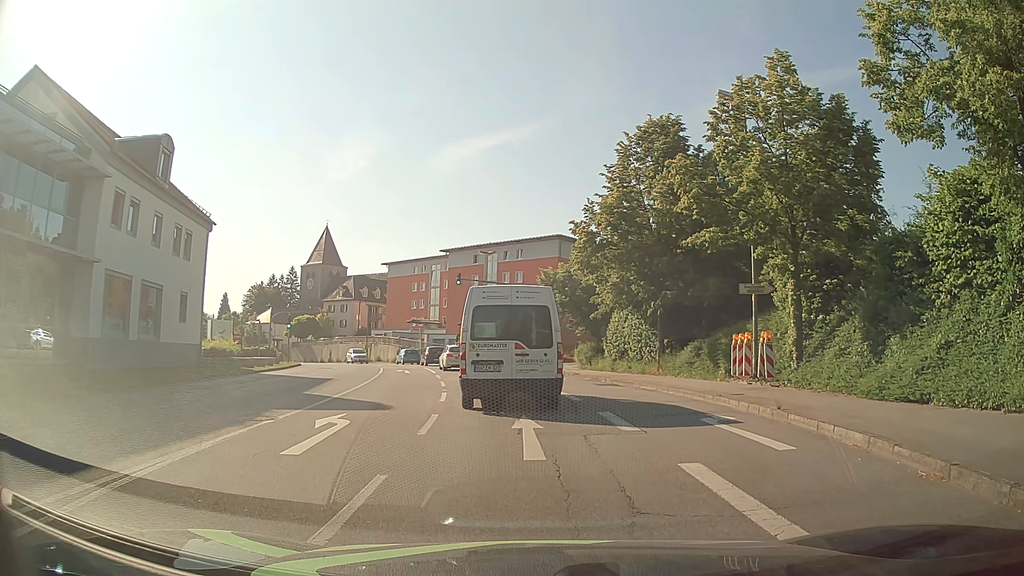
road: tertiary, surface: asphalt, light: Day
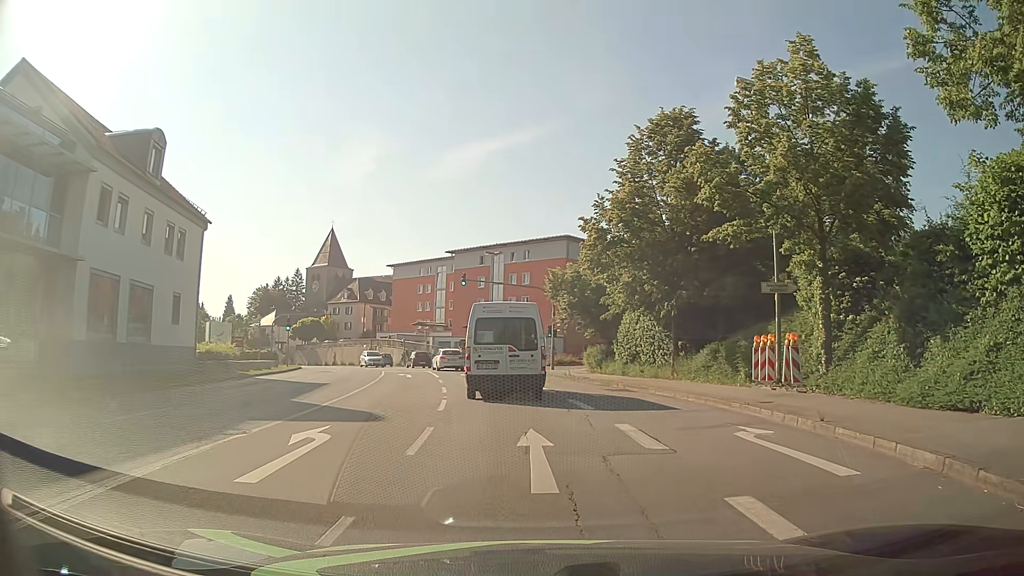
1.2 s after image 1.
(0.0, +1.8) m; 0°
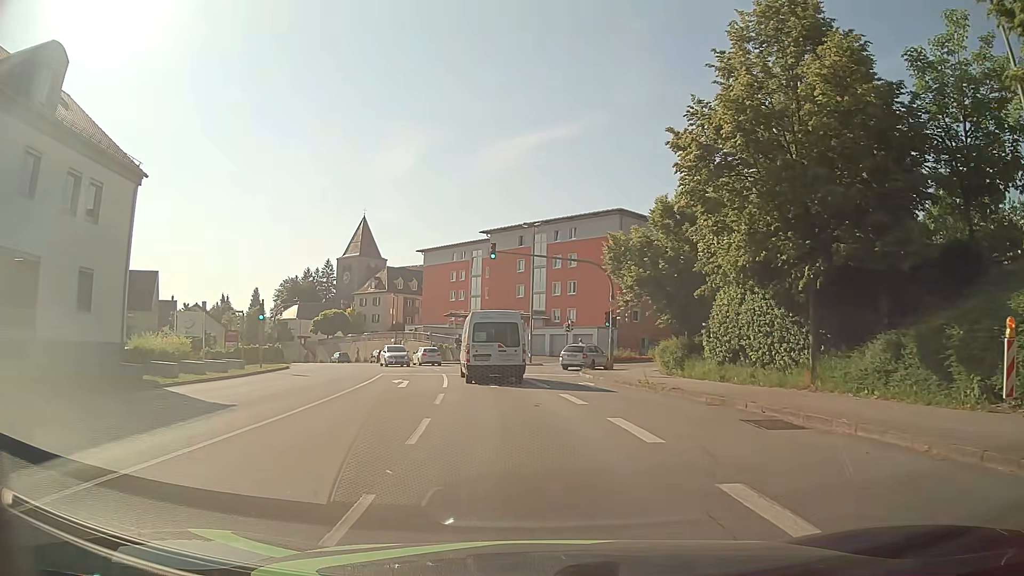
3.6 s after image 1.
(-0.7, +11.9) m; -6°
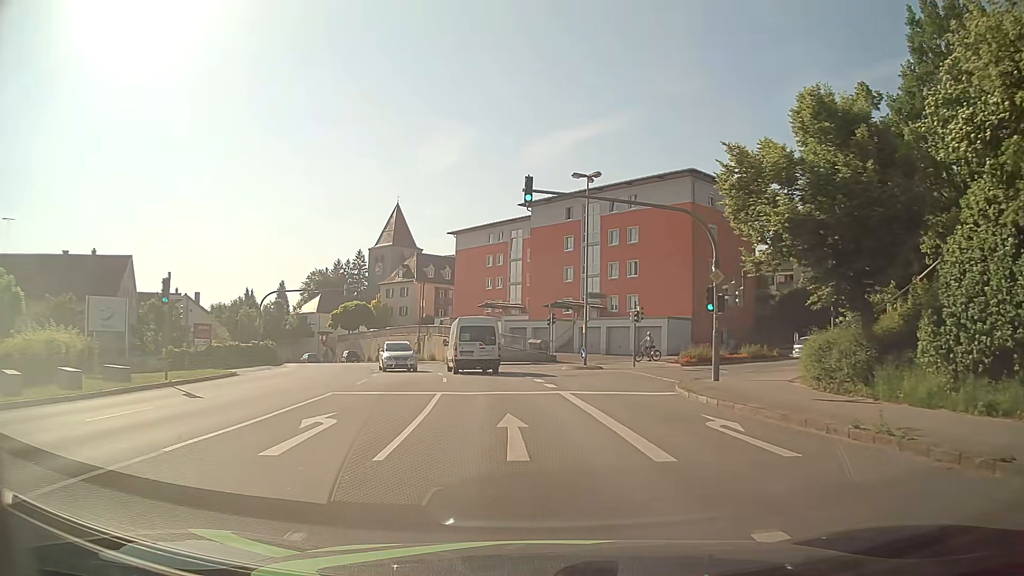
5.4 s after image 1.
(-0.3, +13.7) m; -3°
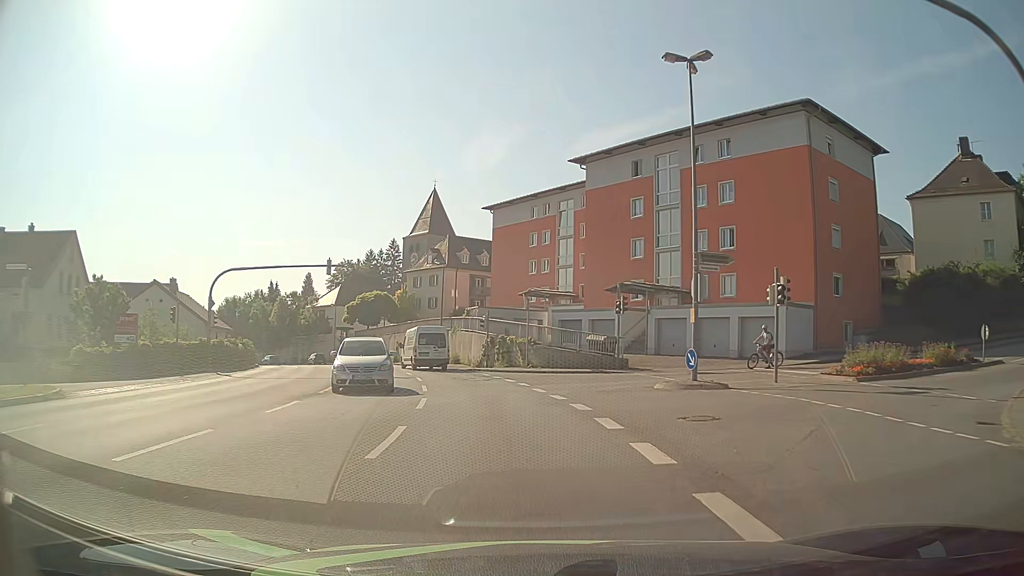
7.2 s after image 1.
(-0.6, +15.4) m; -4°
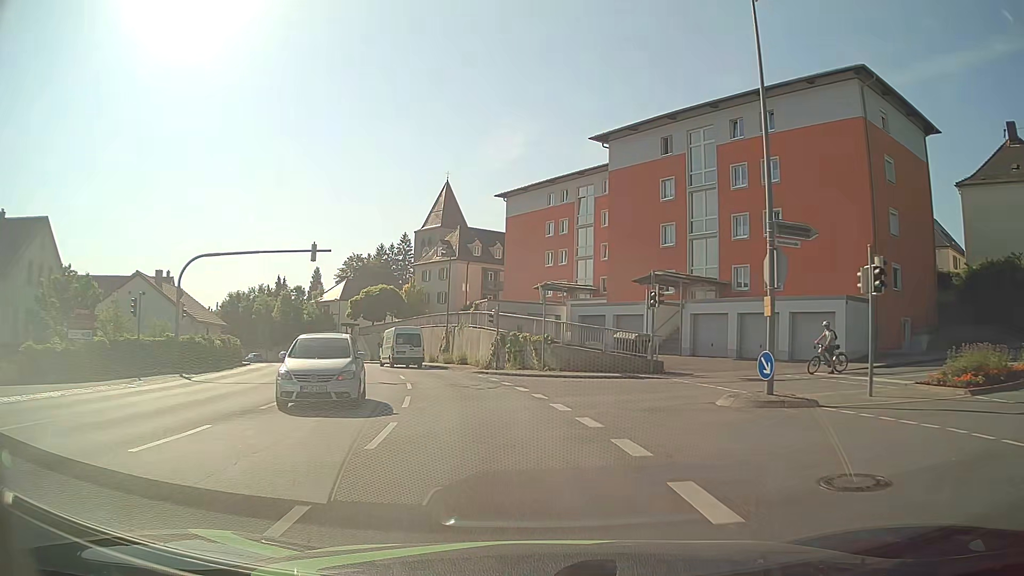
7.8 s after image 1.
(-0.1, +5.3) m; -2°
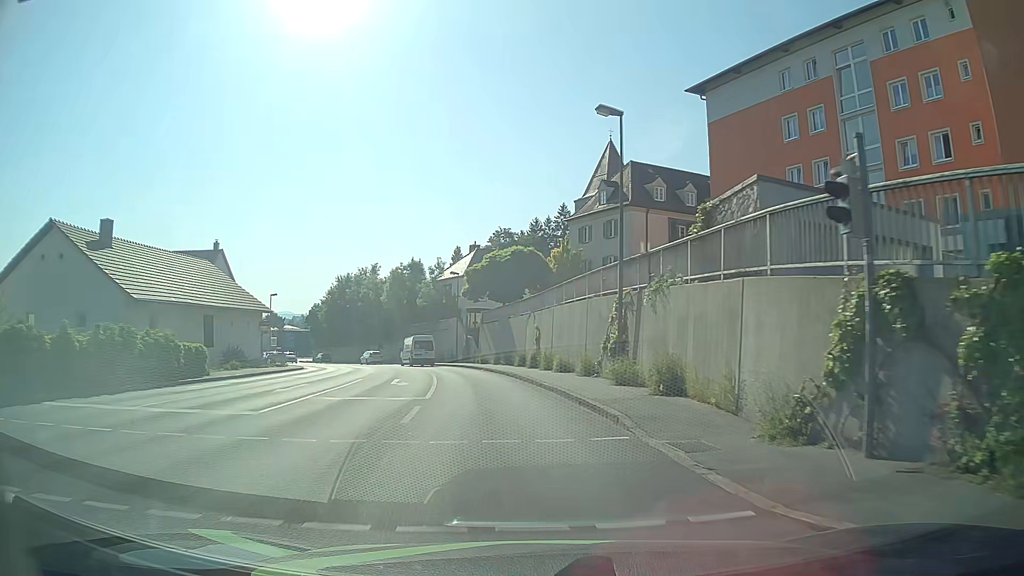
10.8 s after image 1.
(-3.2, +27.8) m; -15°
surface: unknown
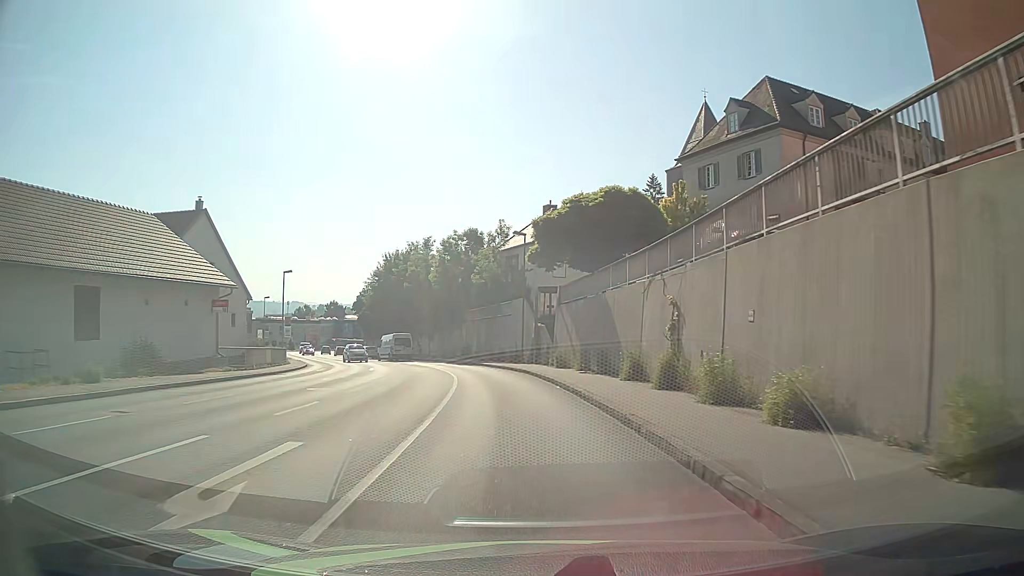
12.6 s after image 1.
(-1.0, +18.4) m; -6°
(0, +10) (-1, +20) (-2, +30) (-4, +40) (-7, +49) (-10, +59) (-14, +68) (-18, +77) (-22, +86) (-26, +95) m
